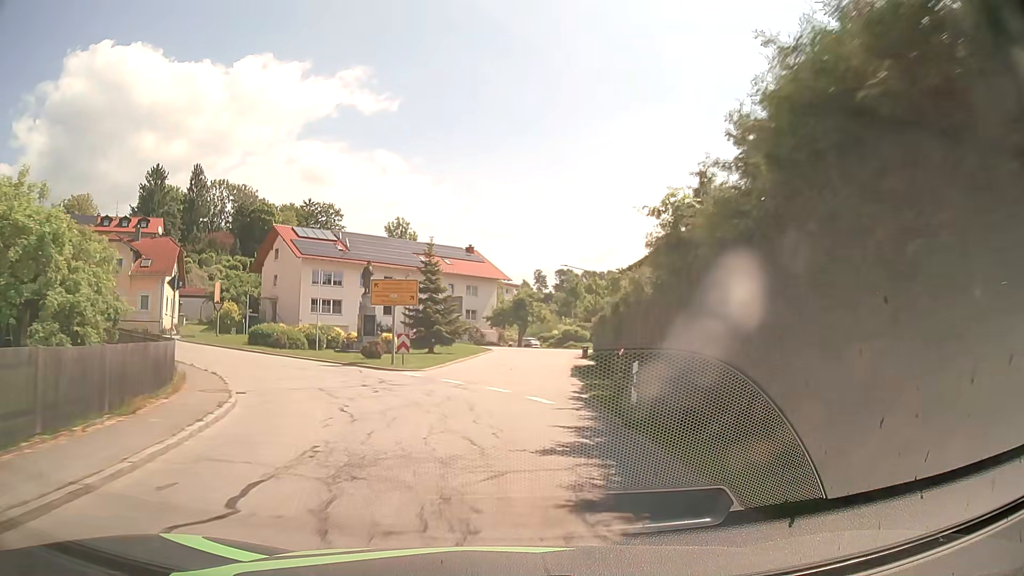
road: tertiary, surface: asphalt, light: Day
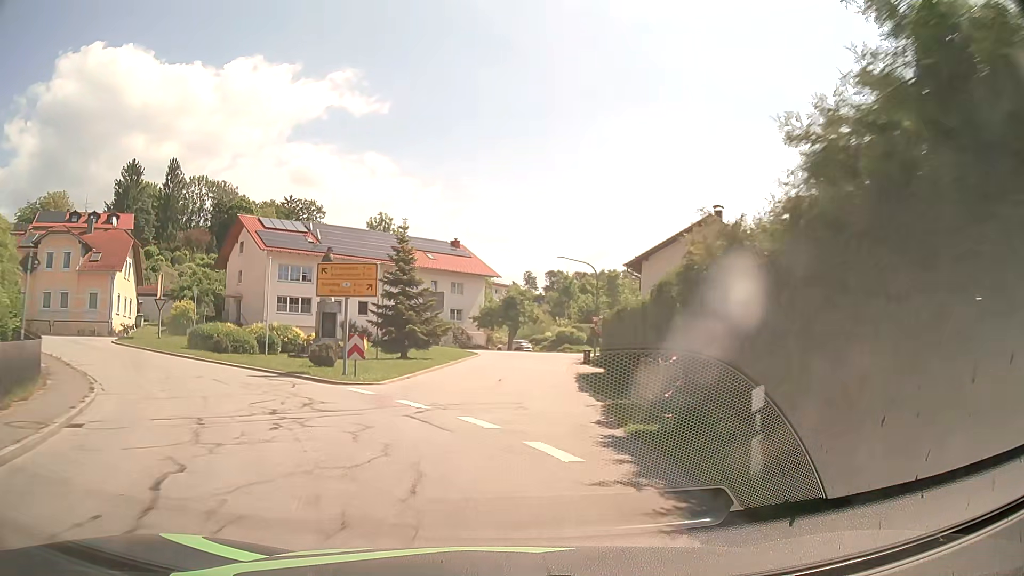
(0.0, +6.8) m; +1°
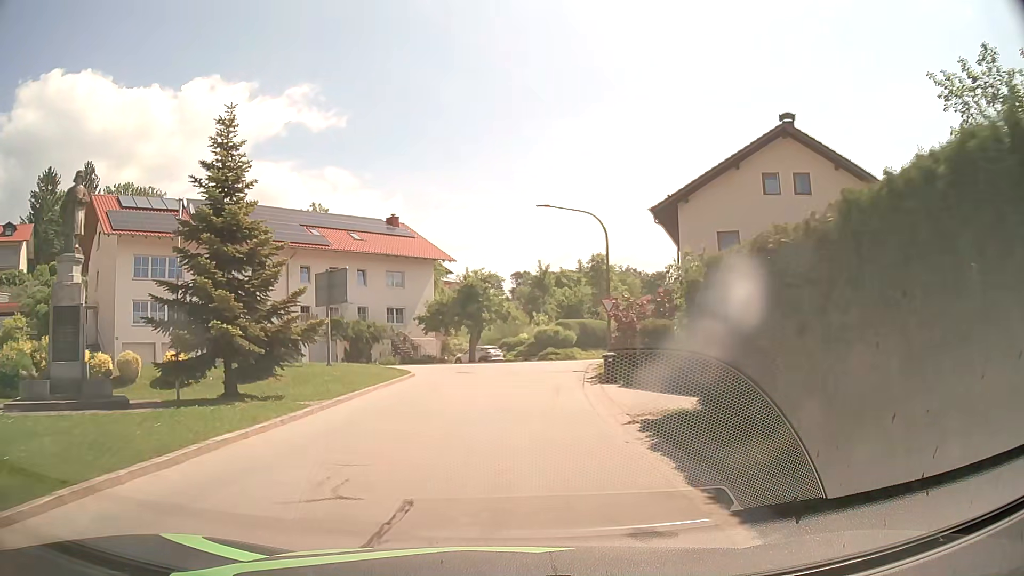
(+0.6, +18.6) m; +3°
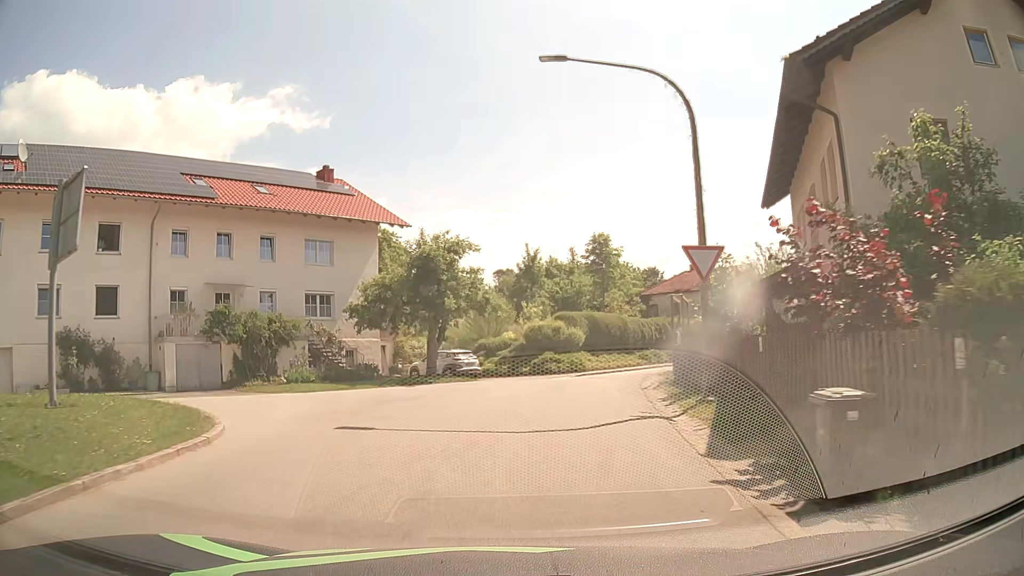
(+0.1, +15.8) m; +1°
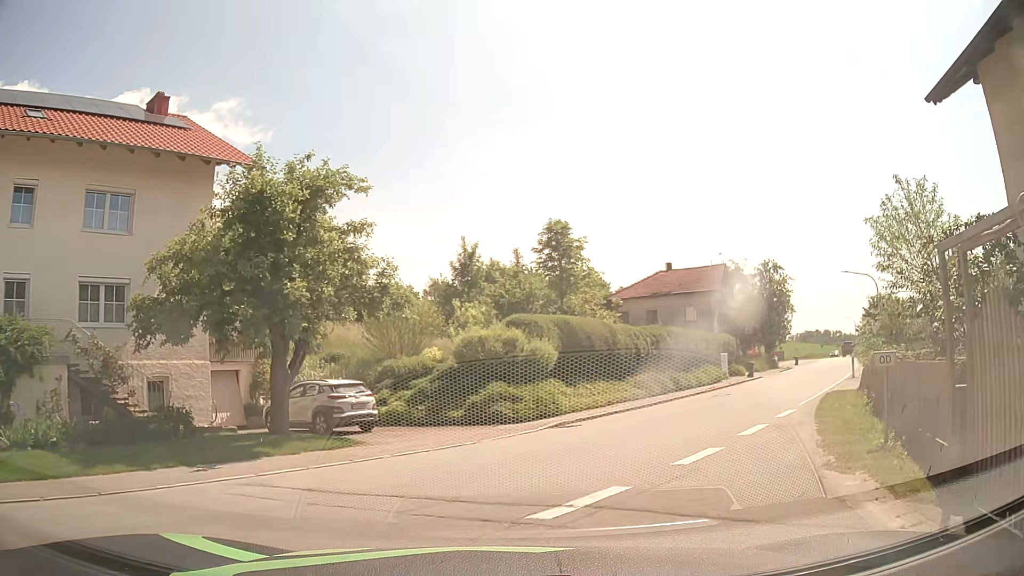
(+0.4, +14.5) m; +5°
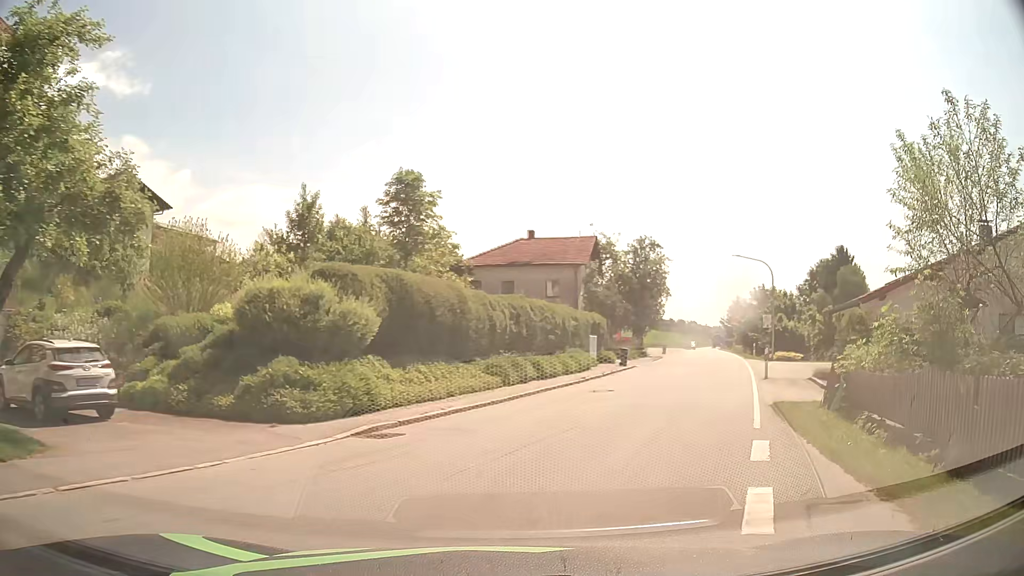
(+0.6, +6.7) m; +12°
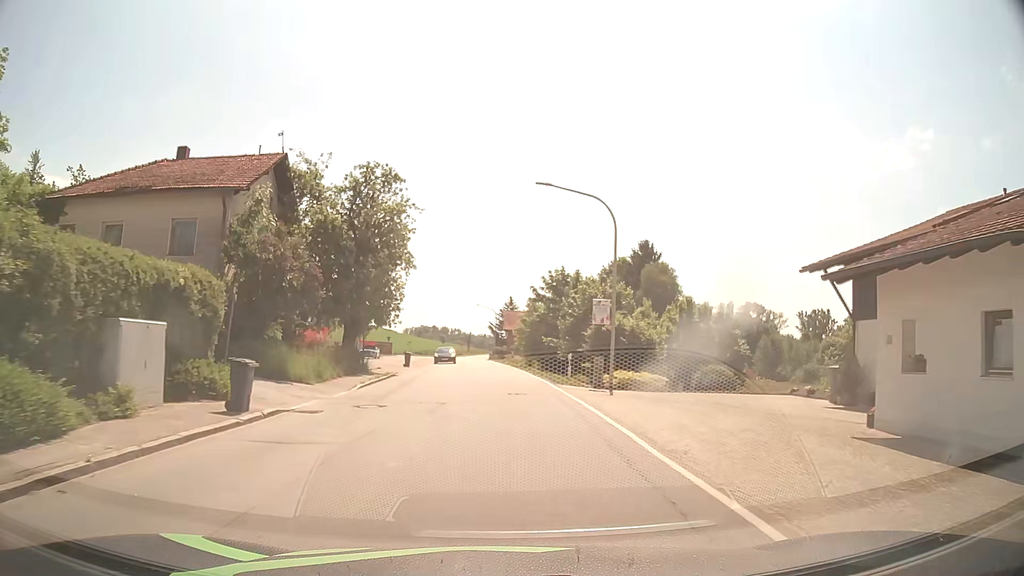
(+6.6, +23.4) m; +21°
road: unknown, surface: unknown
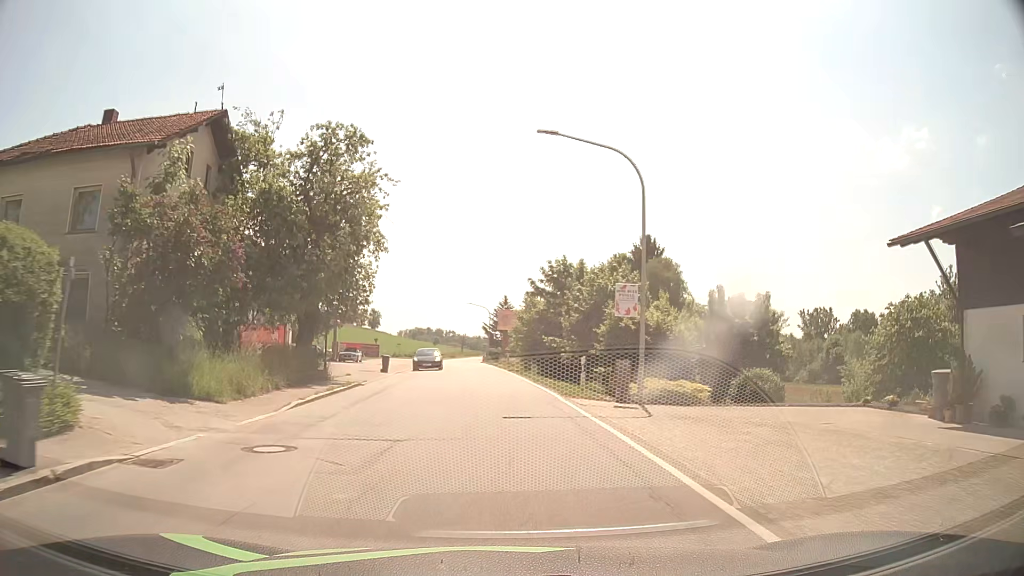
(0.0, +6.3) m; 0°
